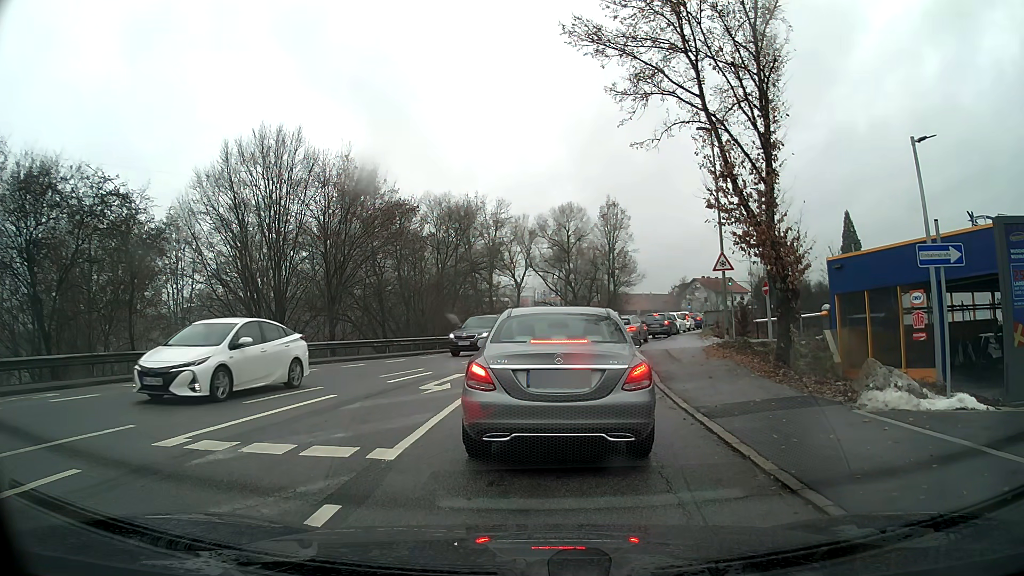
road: tertiary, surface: asphalt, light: Day
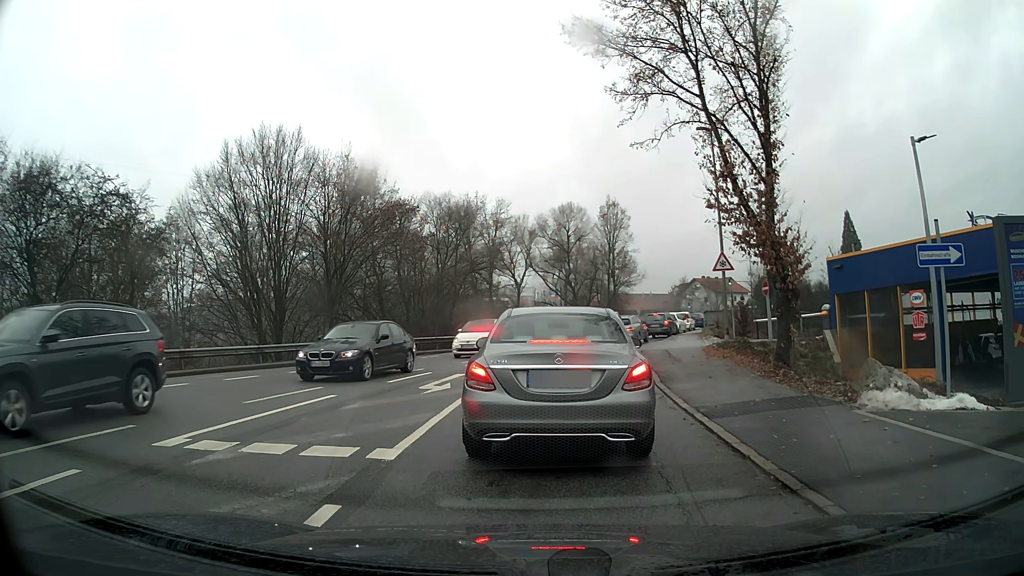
(0.0, 0.0) m; 0°
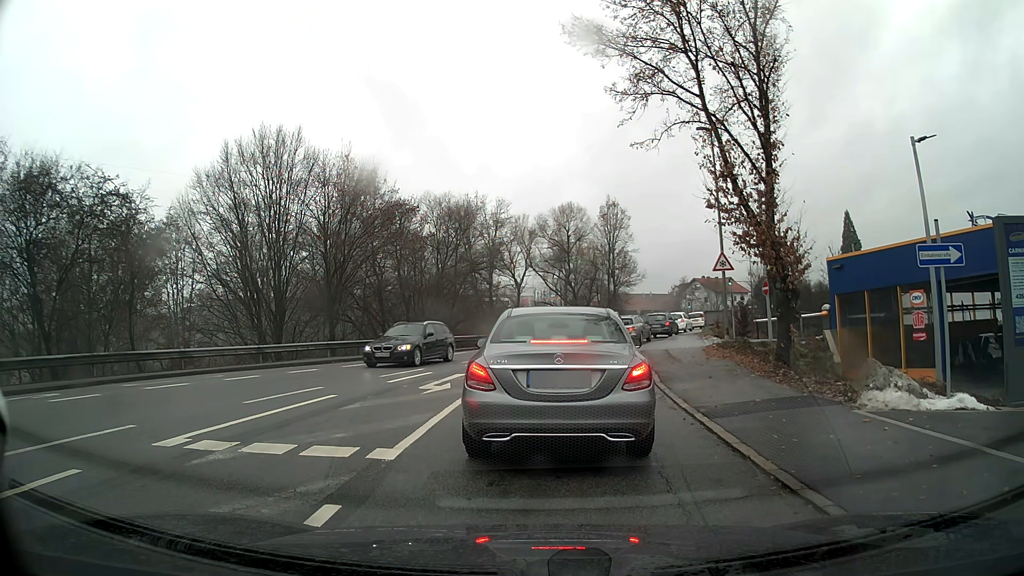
(0.0, 0.0) m; 0°
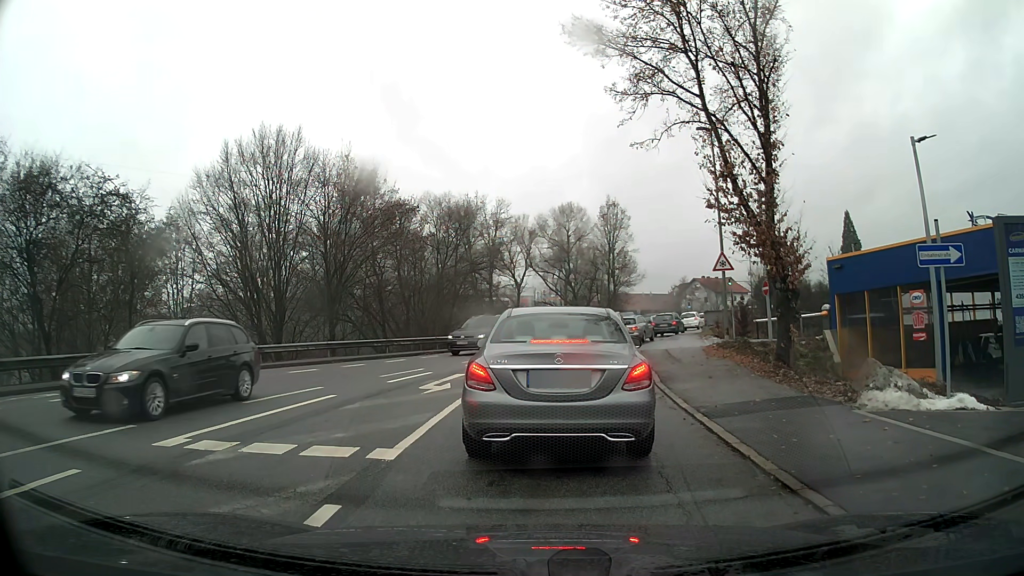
(0.0, 0.0) m; 0°
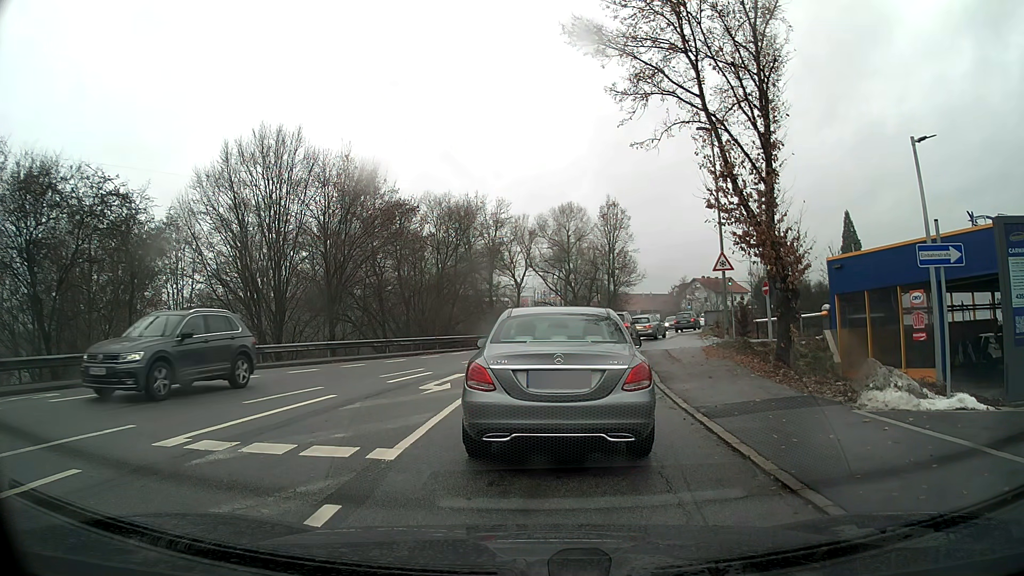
(0.0, 0.0) m; 0°
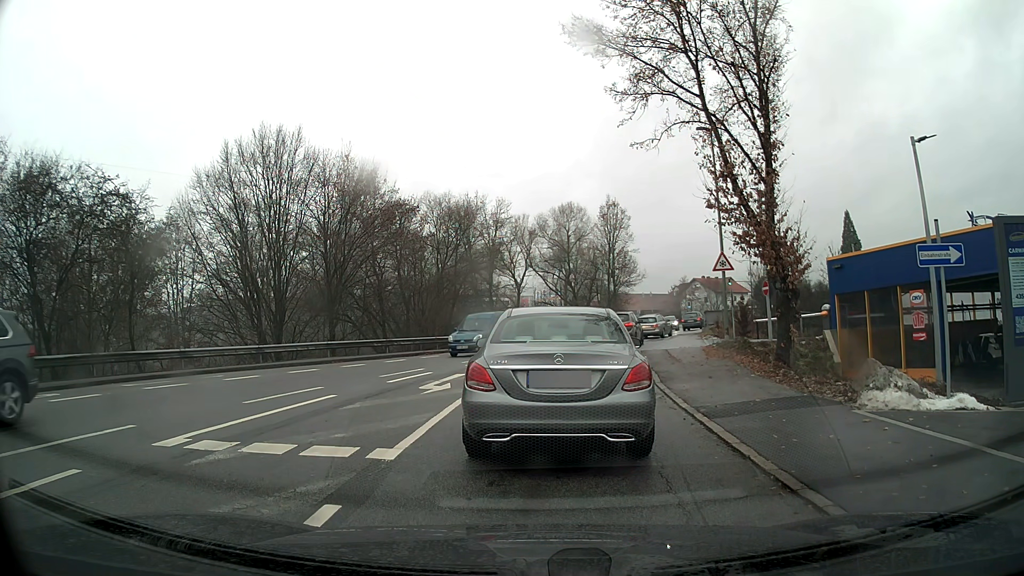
(0.0, 0.0) m; 0°
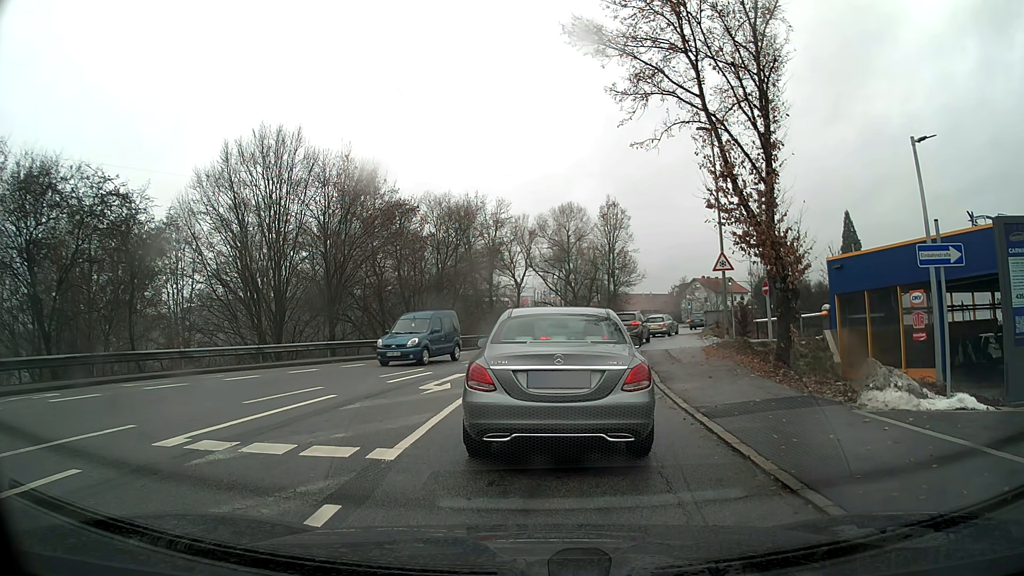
(0.0, 0.0) m; 0°
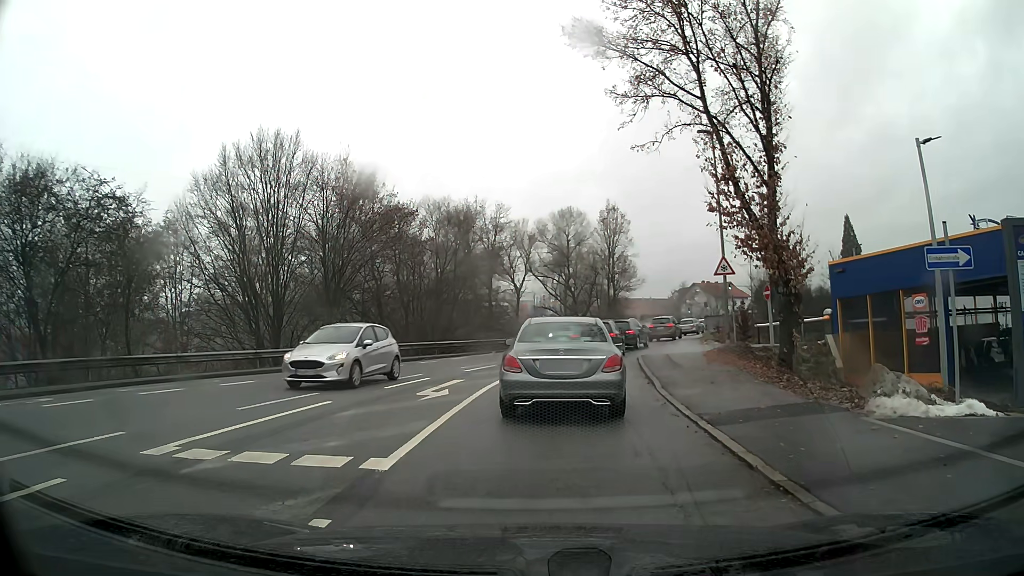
(0.0, +0.3) m; 0°
